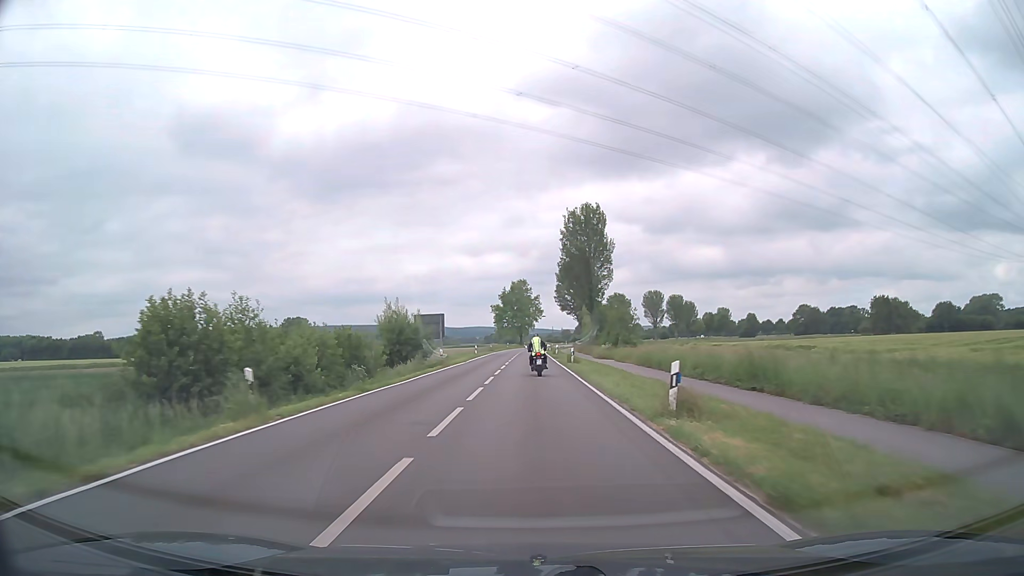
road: secondary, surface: asphalt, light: Day
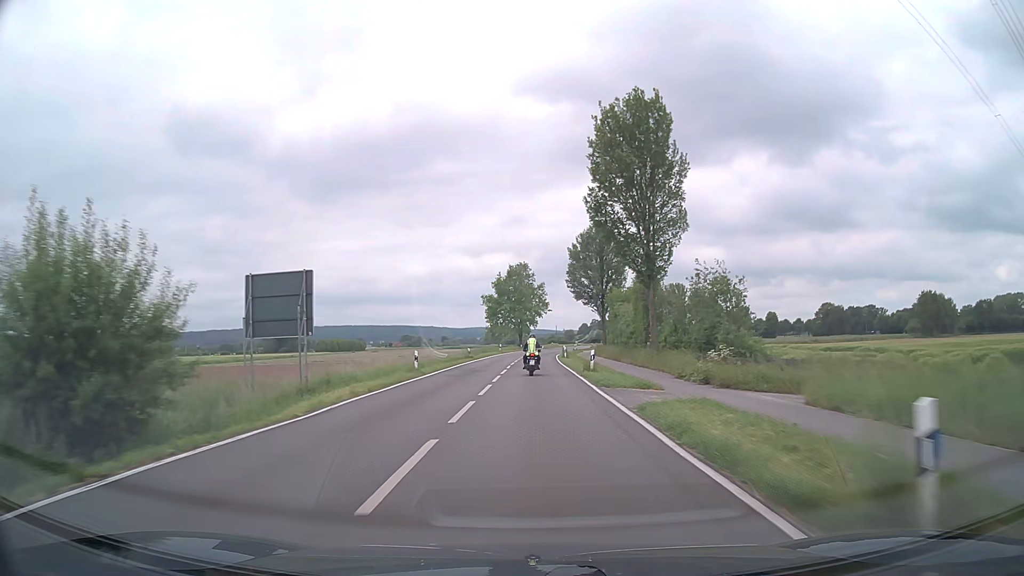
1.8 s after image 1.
(-0.1, +34.6) m; 0°
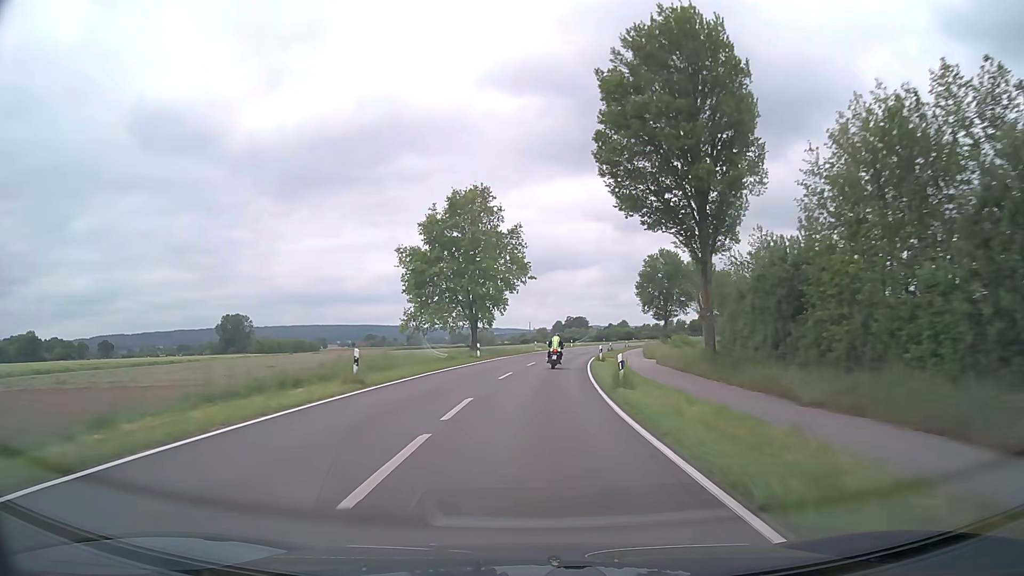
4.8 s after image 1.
(+0.6, +59.9) m; +2°
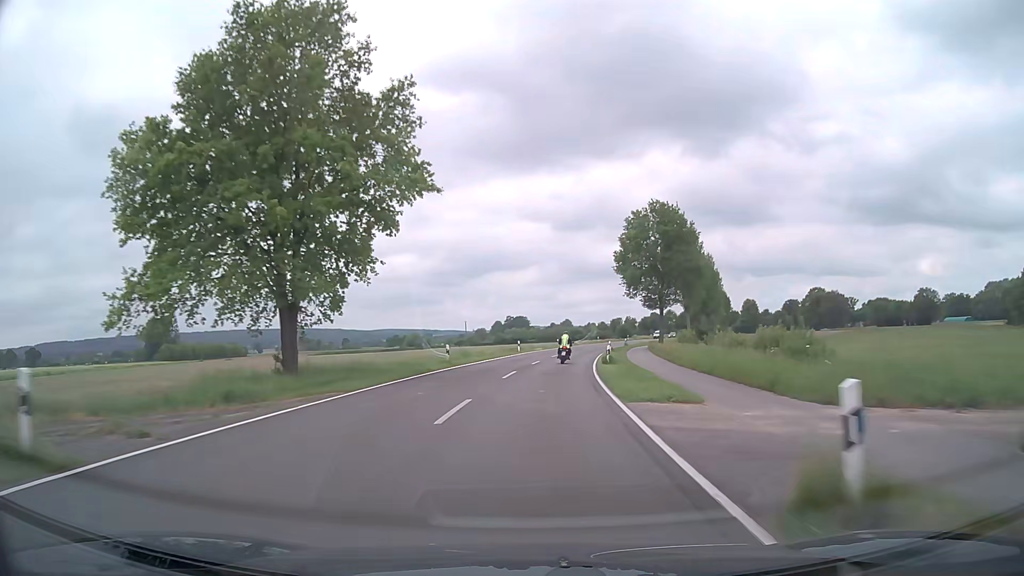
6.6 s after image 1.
(+1.5, +36.6) m; +5°
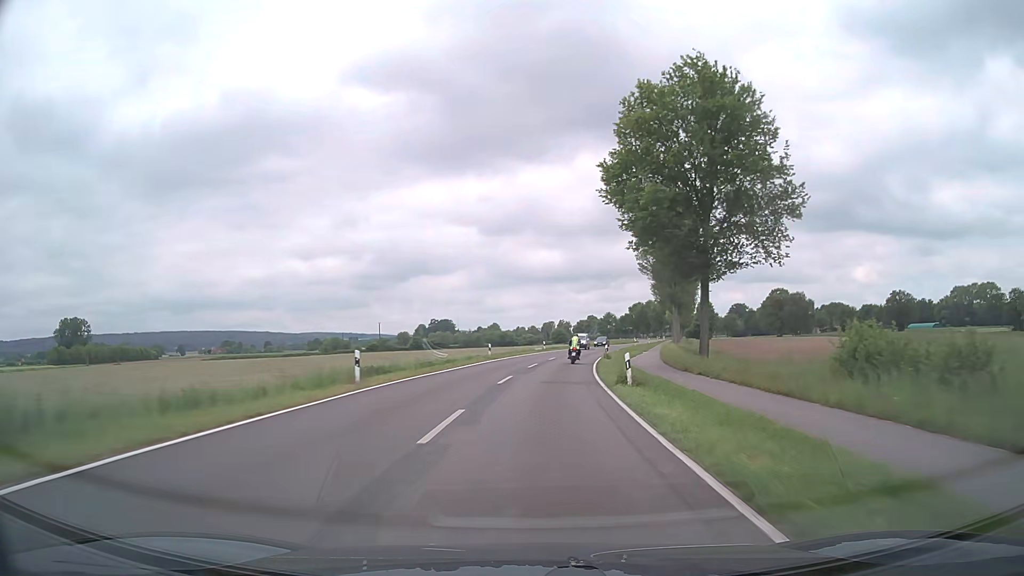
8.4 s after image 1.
(+1.9, +37.8) m; +6°
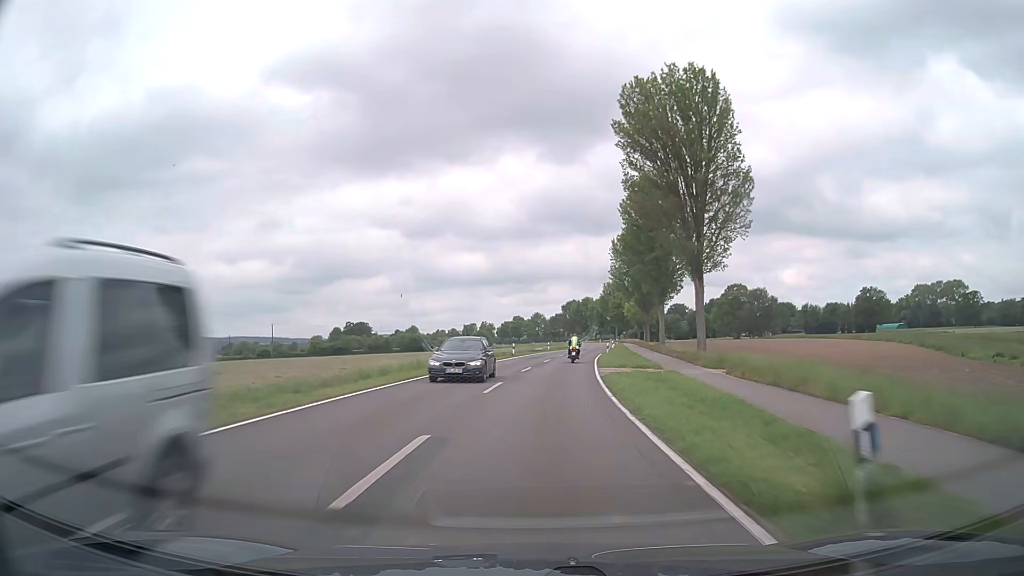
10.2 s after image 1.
(+2.1, +39.2) m; +6°
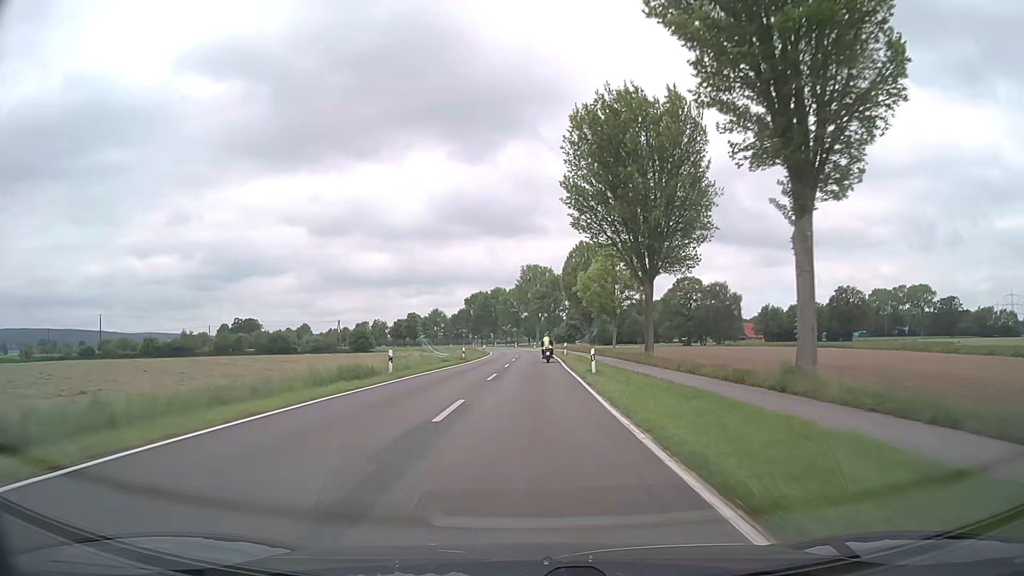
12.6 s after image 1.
(+4.2, +54.0) m; +8°
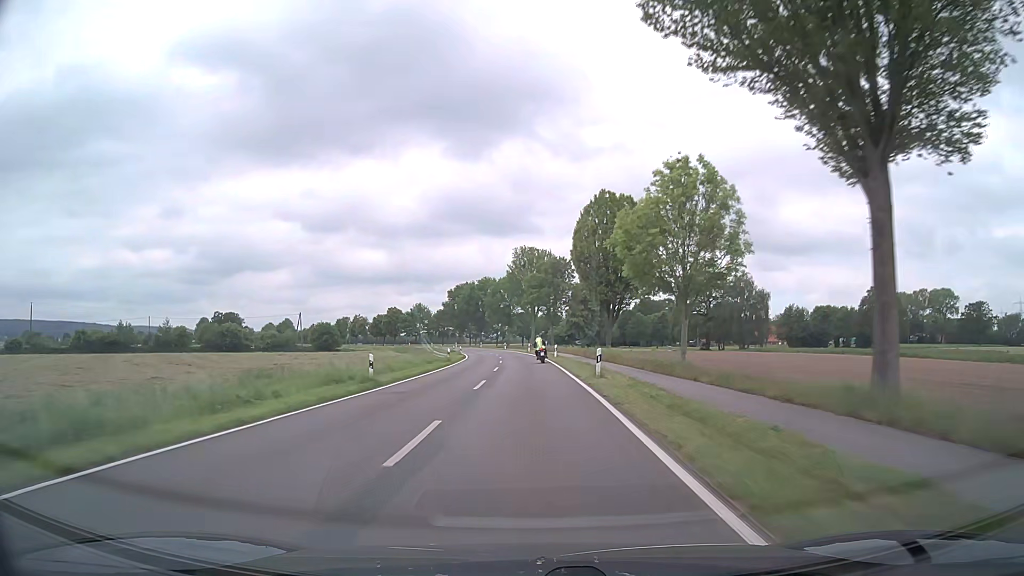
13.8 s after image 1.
(+0.4, +27.8) m; +1°
(0, +10) (0, +20) (0, +30) (0, +40) (-1, +50) (-1, +60) (-2, +70) (-3, +80) (-4, +90) (-6, +100) m
